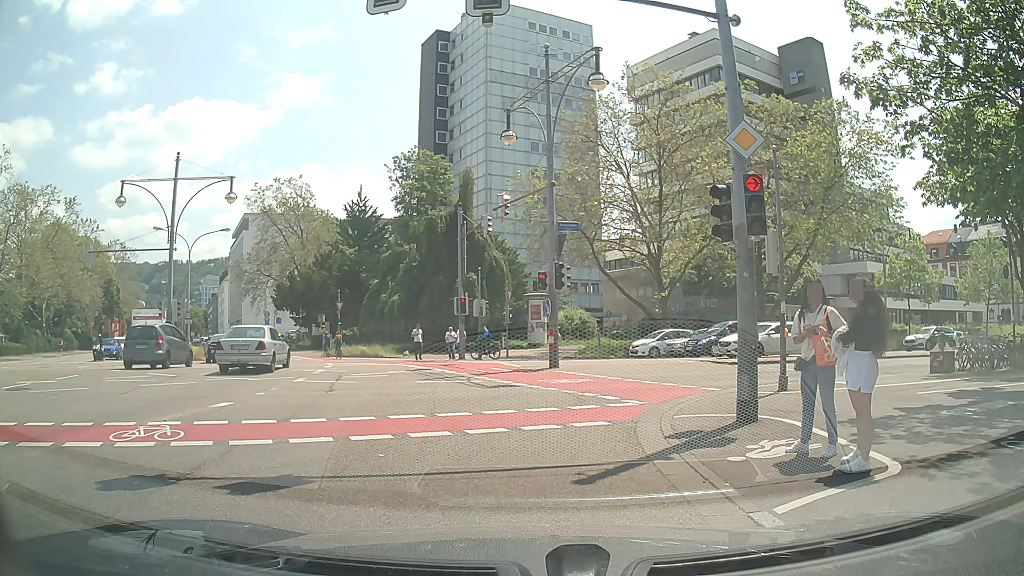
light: Day
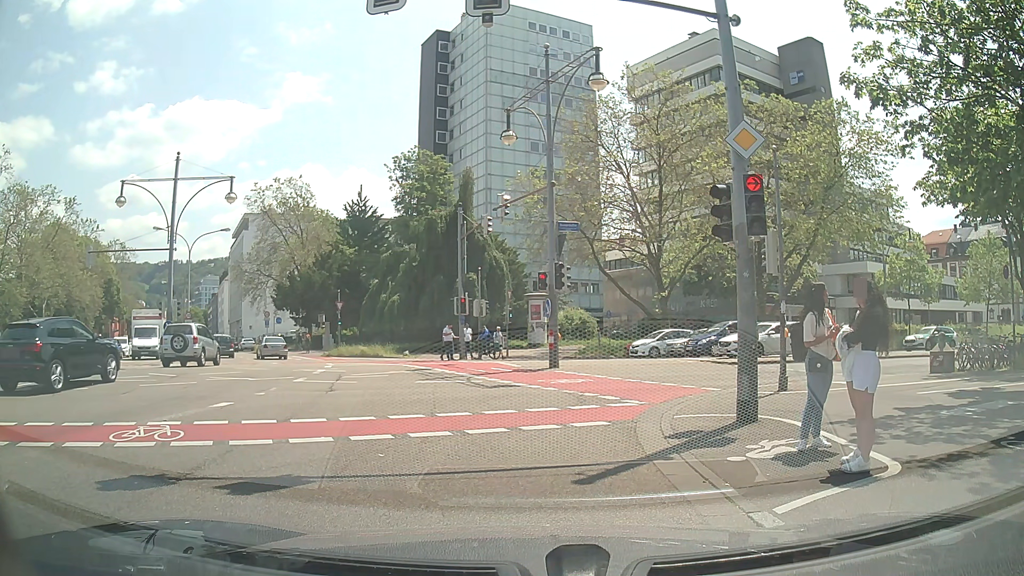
(0.0, 0.0) m; 0°
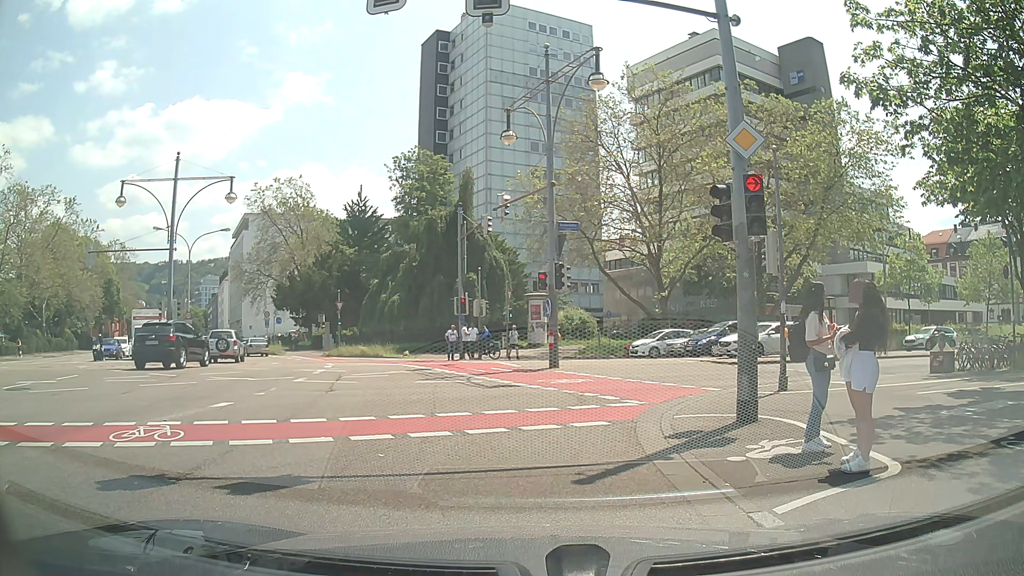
(0.0, 0.0) m; 0°
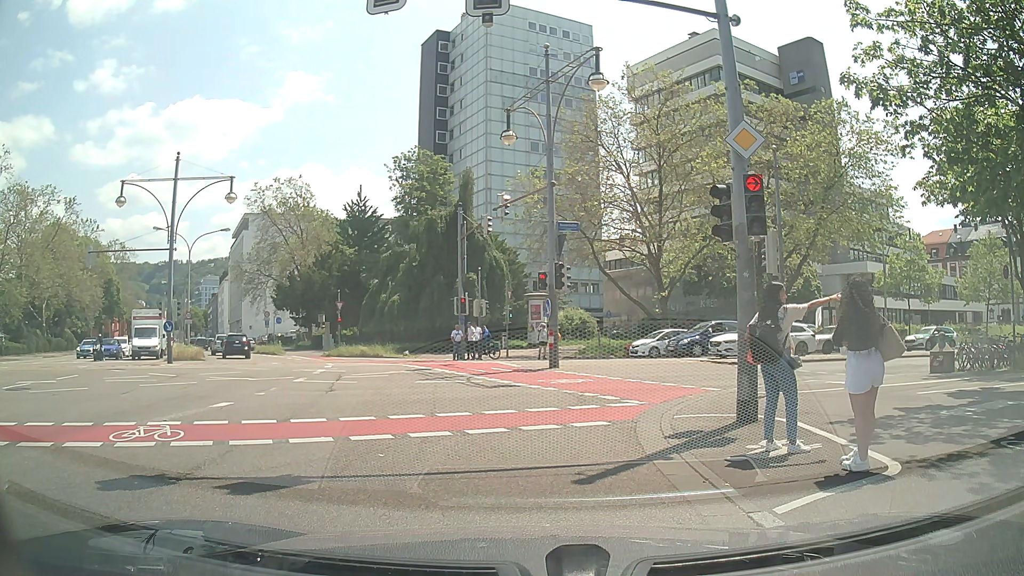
(0.0, 0.0) m; 0°
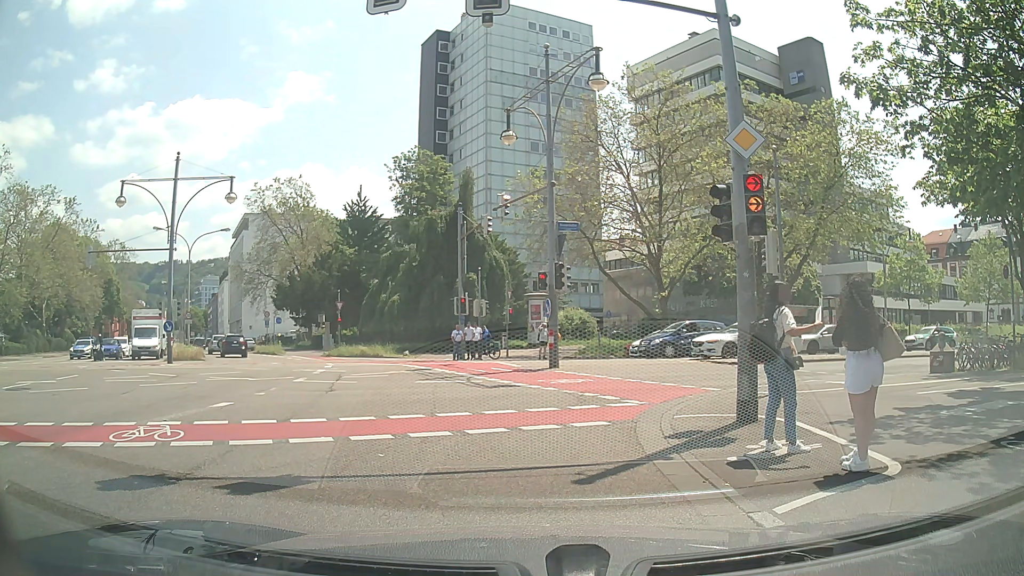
(0.0, 0.0) m; 0°
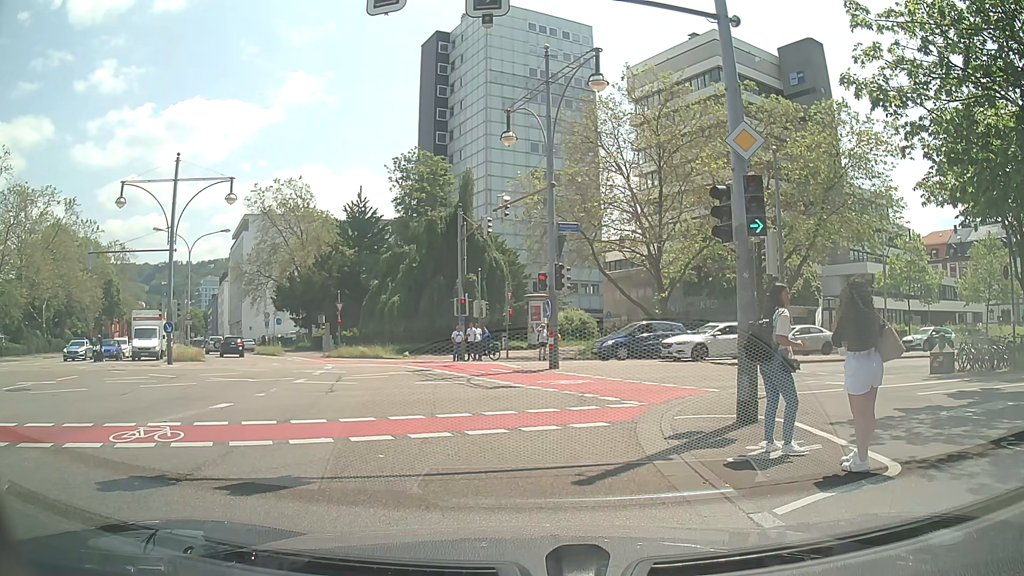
(0.0, 0.0) m; 0°
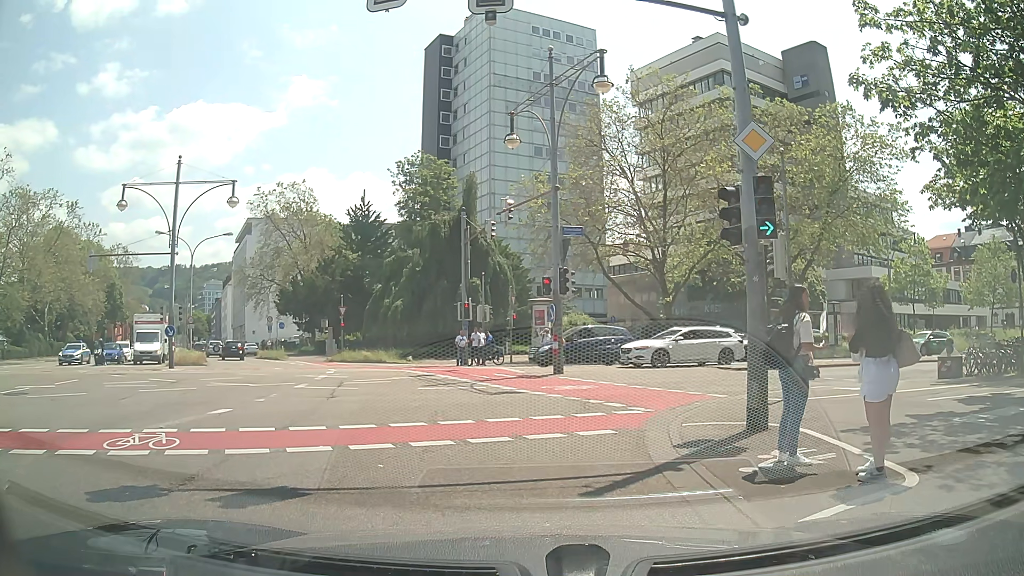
(0.0, +0.3) m; 0°
